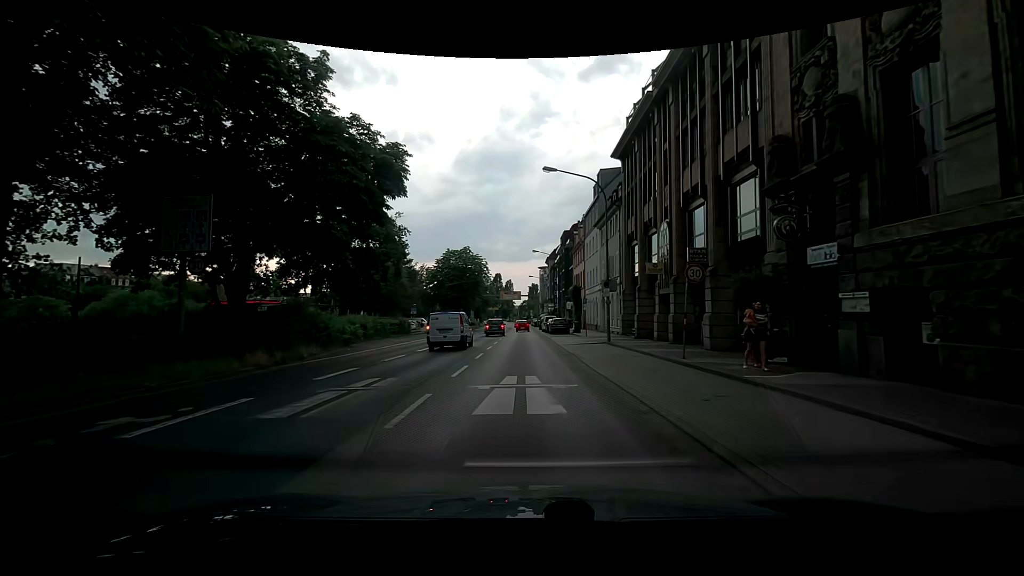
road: primary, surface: asphalt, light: Day
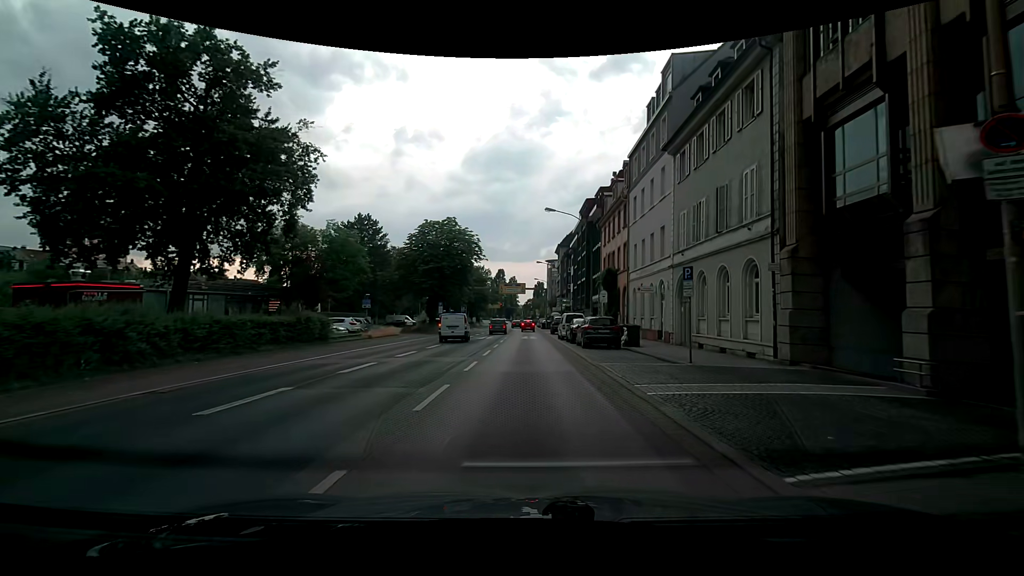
(-0.9, +22.8) m; -3°
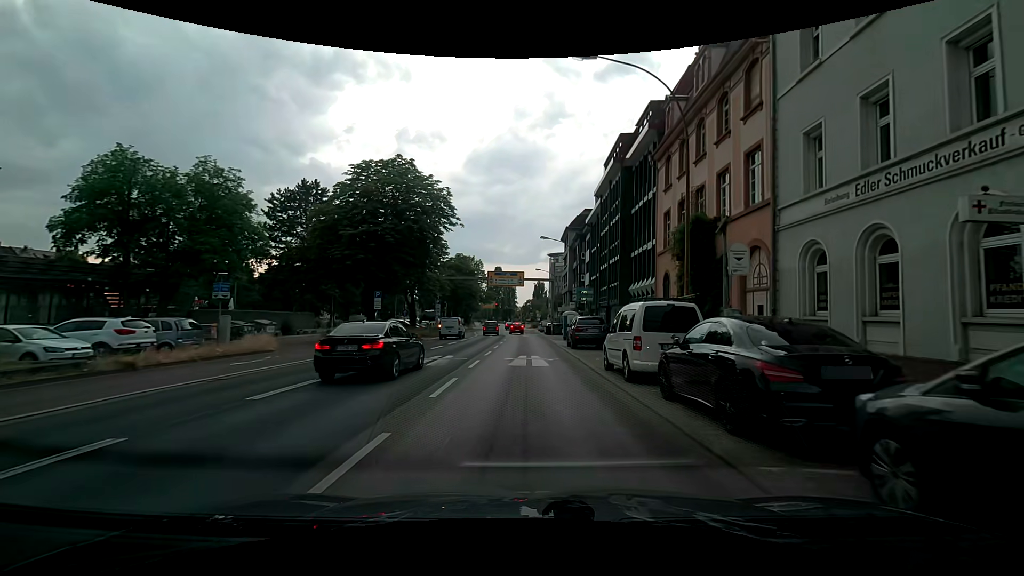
(+0.2, +22.3) m; +2°
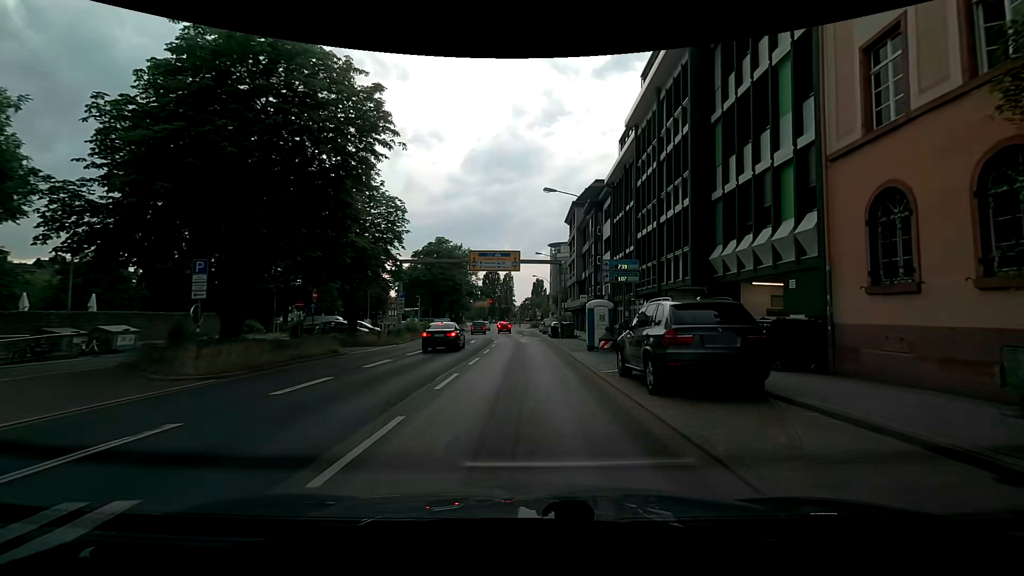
(-0.2, +17.0) m; -2°
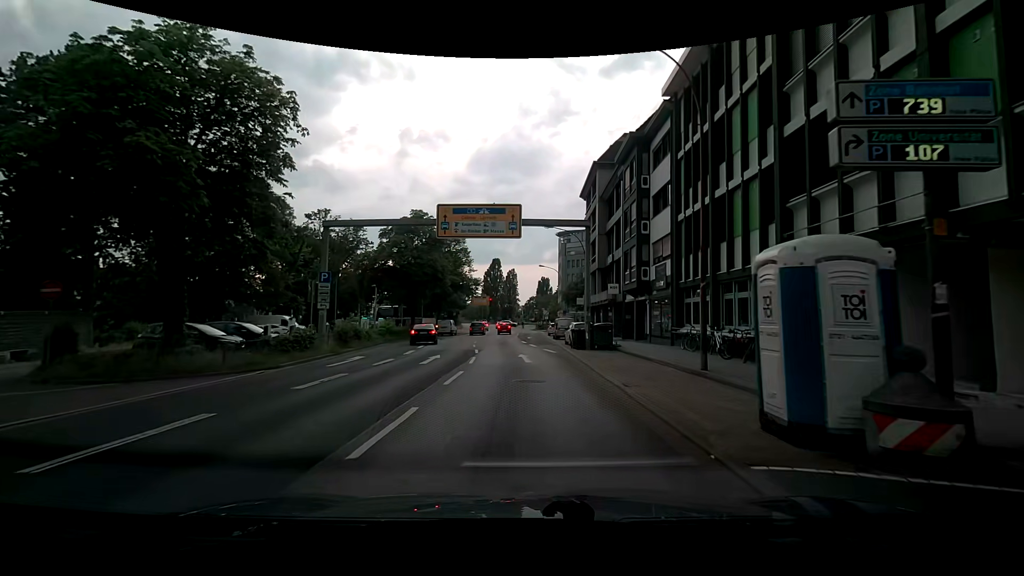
(+0.3, +17.2) m; +1°
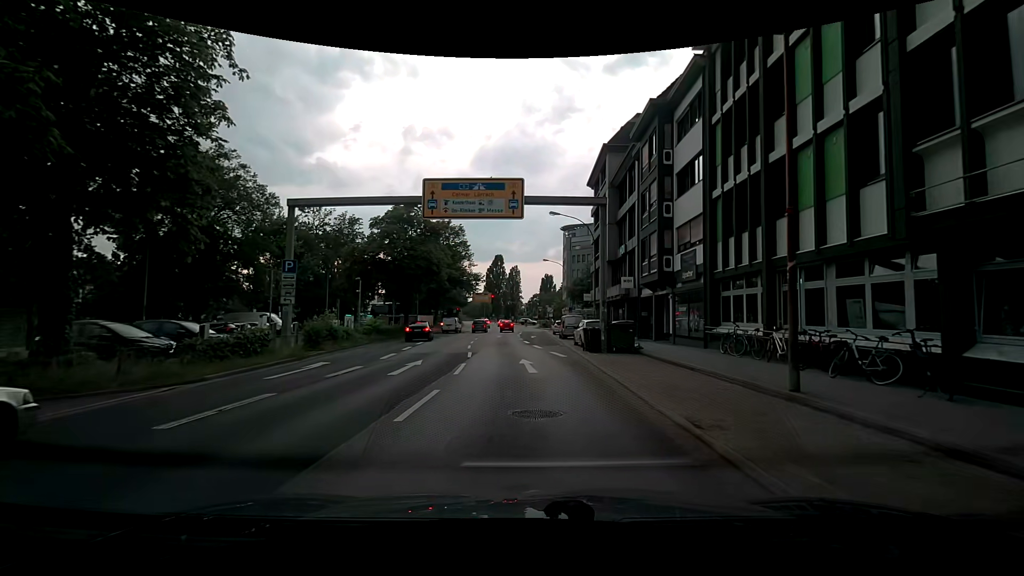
(0.0, +4.3) m; 0°
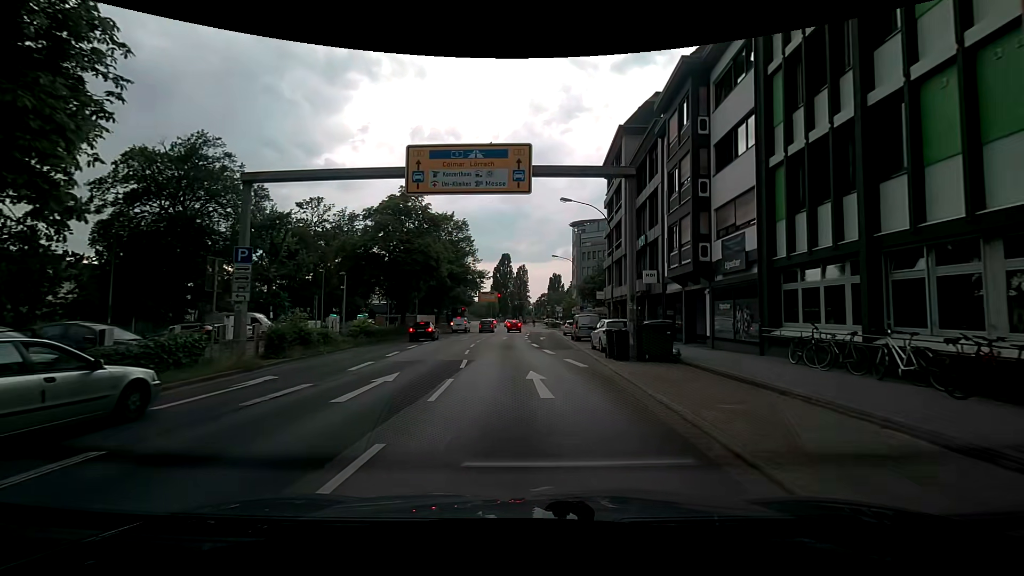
(-0.1, +4.3) m; -1°
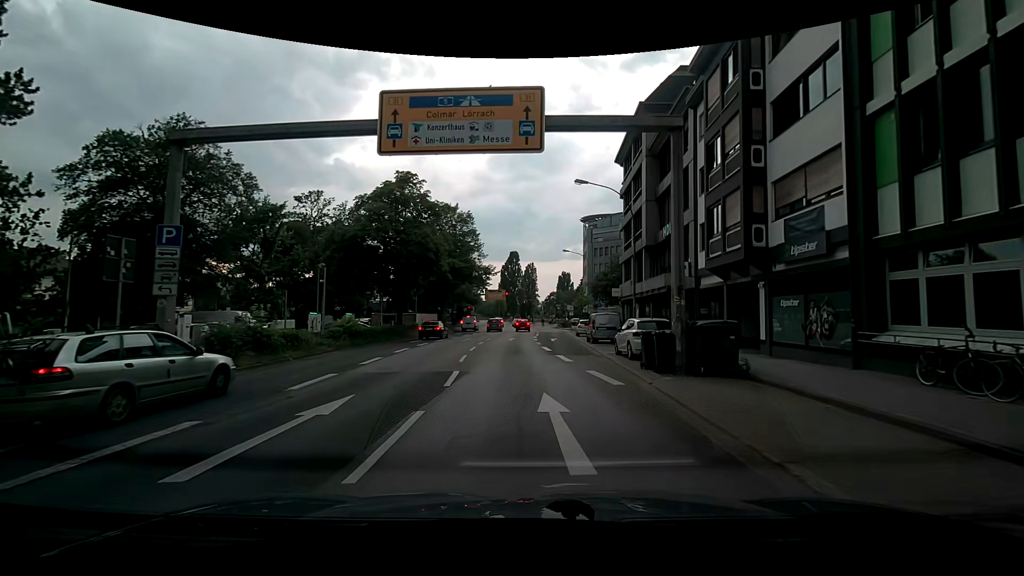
(-0.1, +4.3) m; -2°
